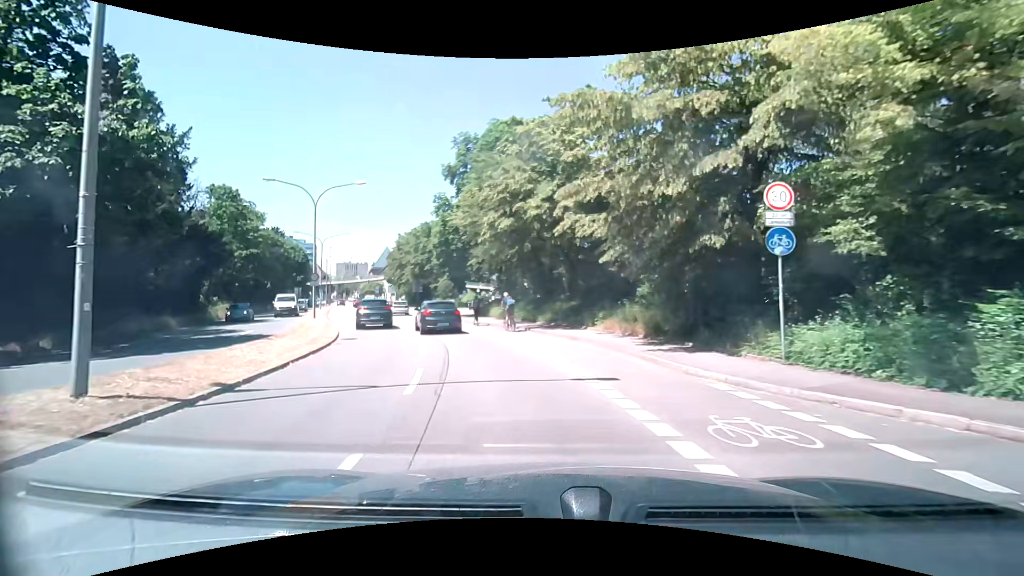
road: primary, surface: asphalt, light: Day
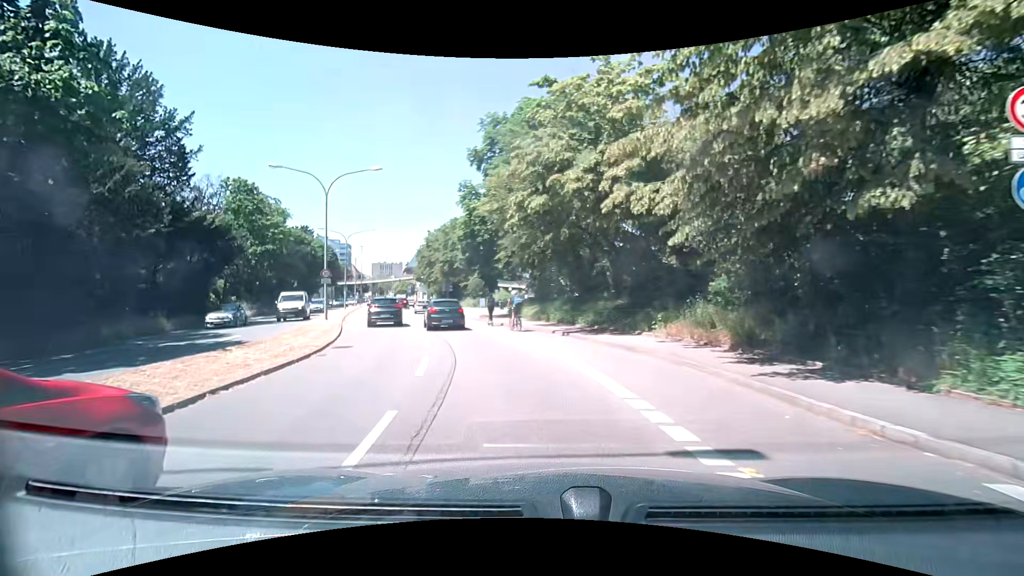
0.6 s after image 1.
(-0.1, +4.4) m; -3°
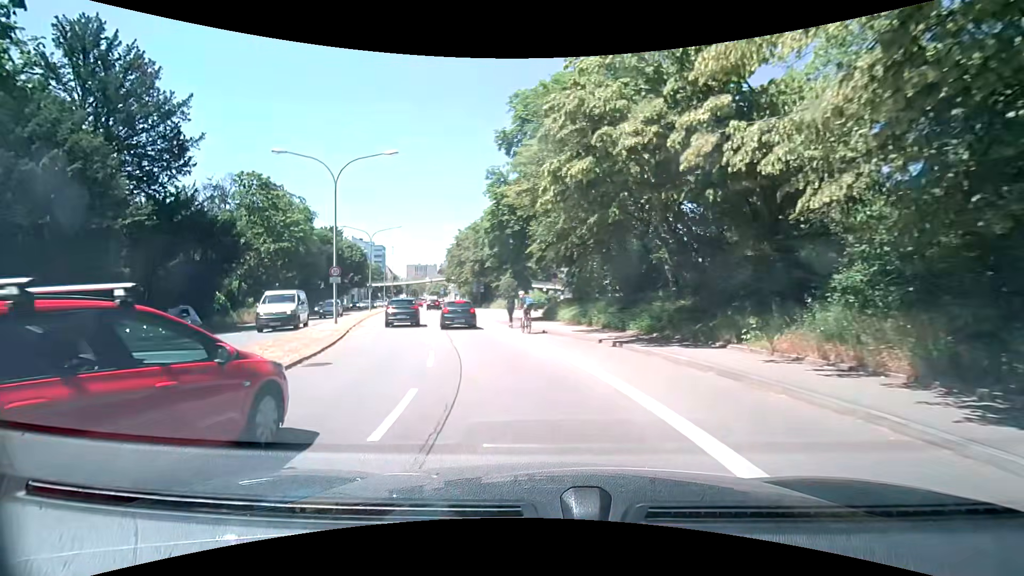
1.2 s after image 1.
(-0.2, +4.4) m; -4°
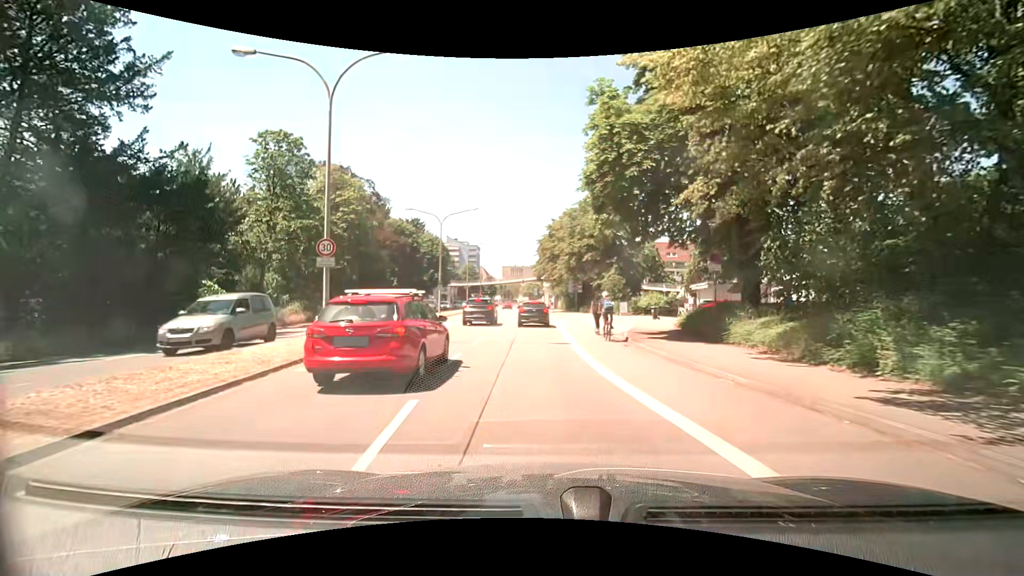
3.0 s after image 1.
(-1.4, +13.2) m; -10°
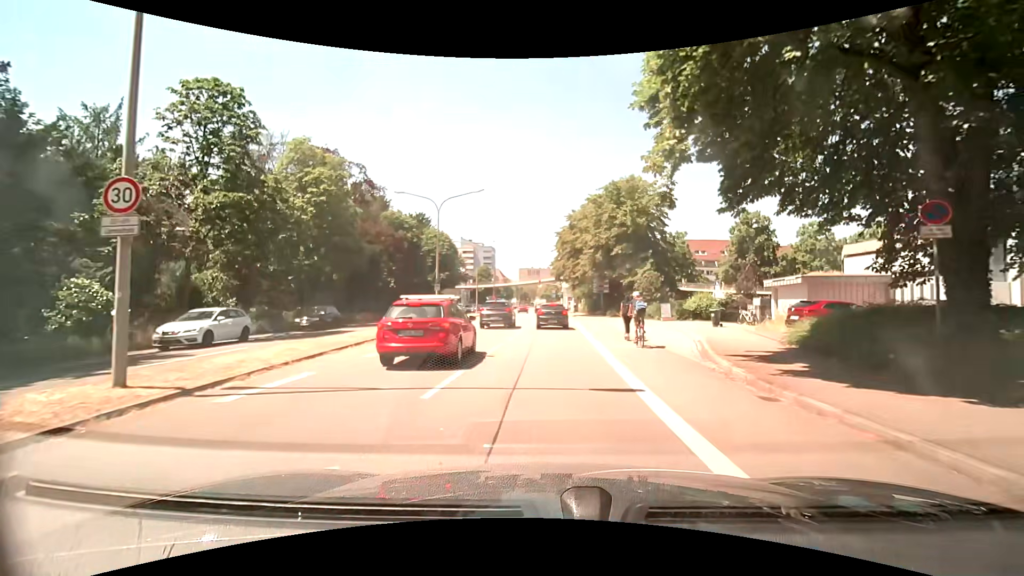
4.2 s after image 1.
(-0.4, +8.8) m; -2°
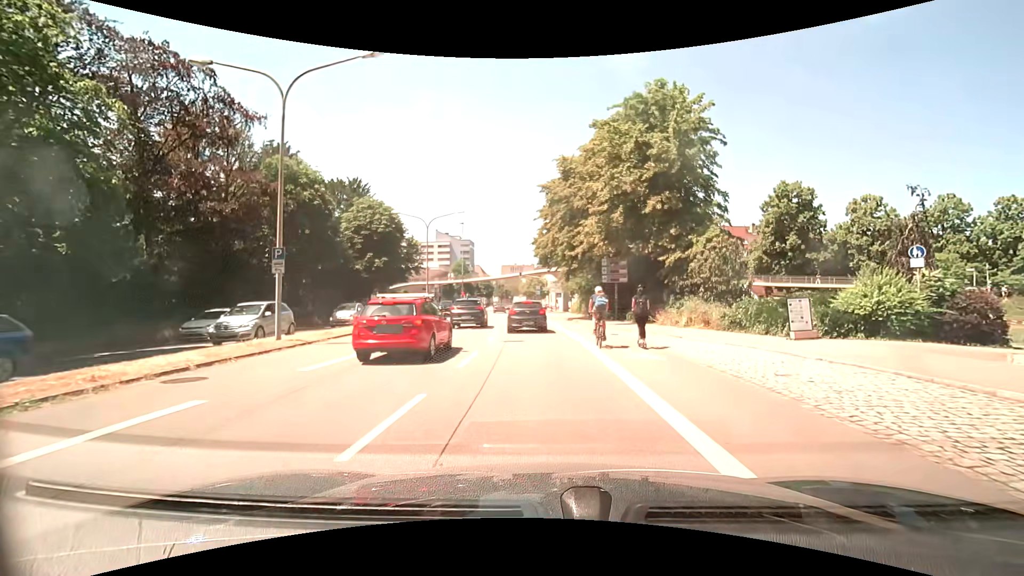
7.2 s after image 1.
(-0.3, +20.7) m; +2°
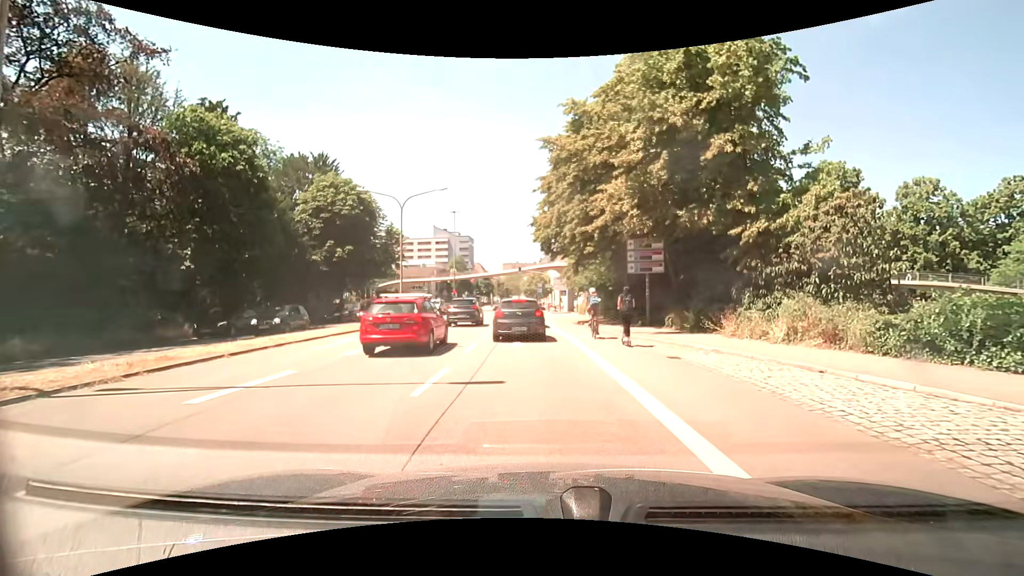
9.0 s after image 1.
(-0.2, +9.0) m; -2°
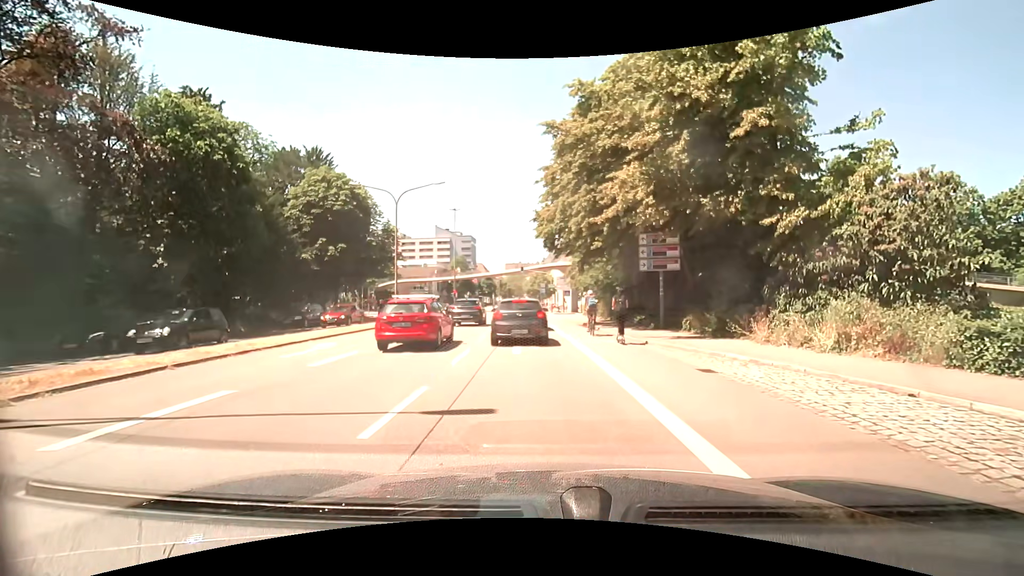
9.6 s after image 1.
(0.0, +2.0) m; +1°
